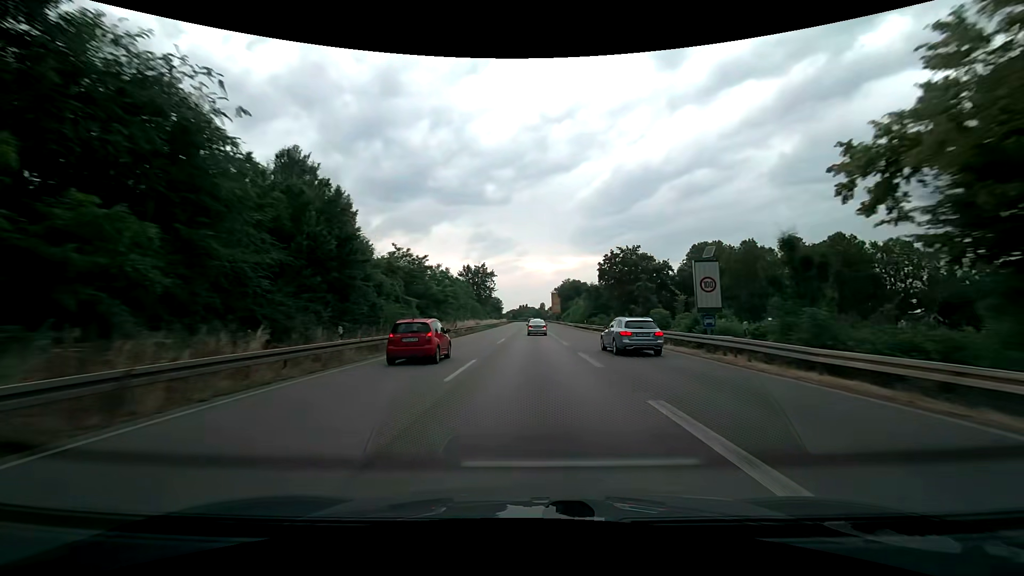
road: trunk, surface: asphalt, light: Day
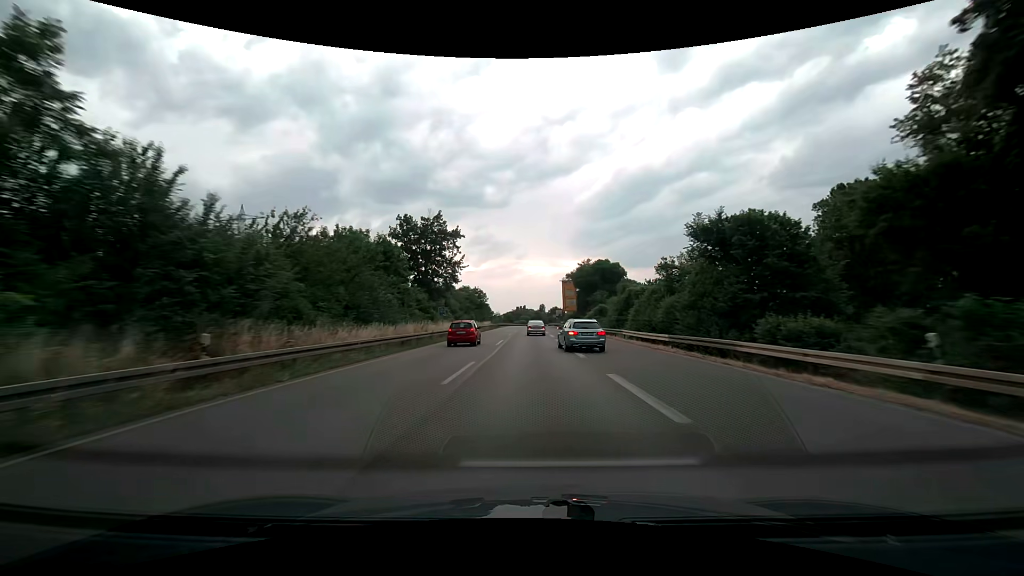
(+0.2, +55.6) m; 0°
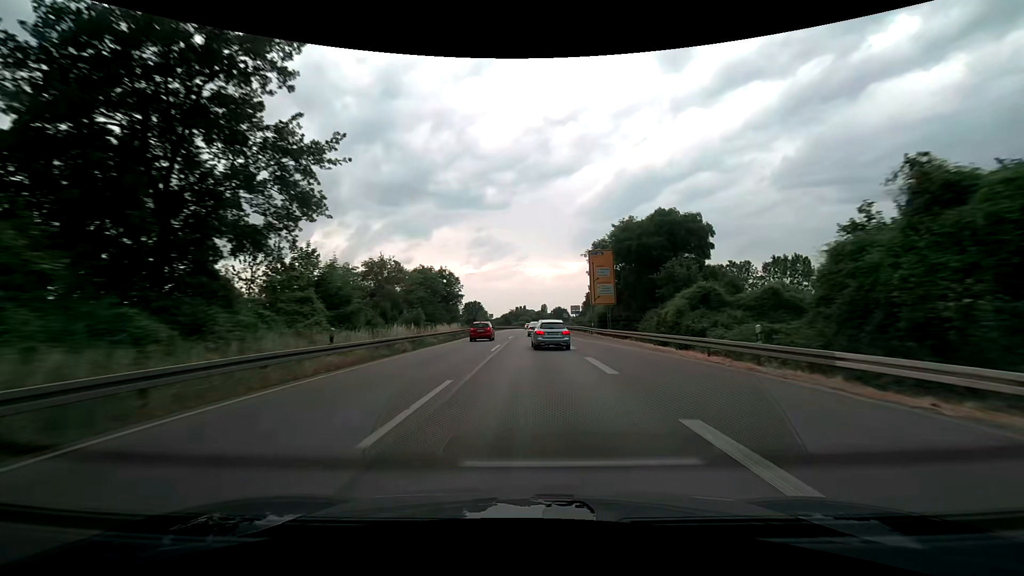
(0.0, +42.1) m; 0°
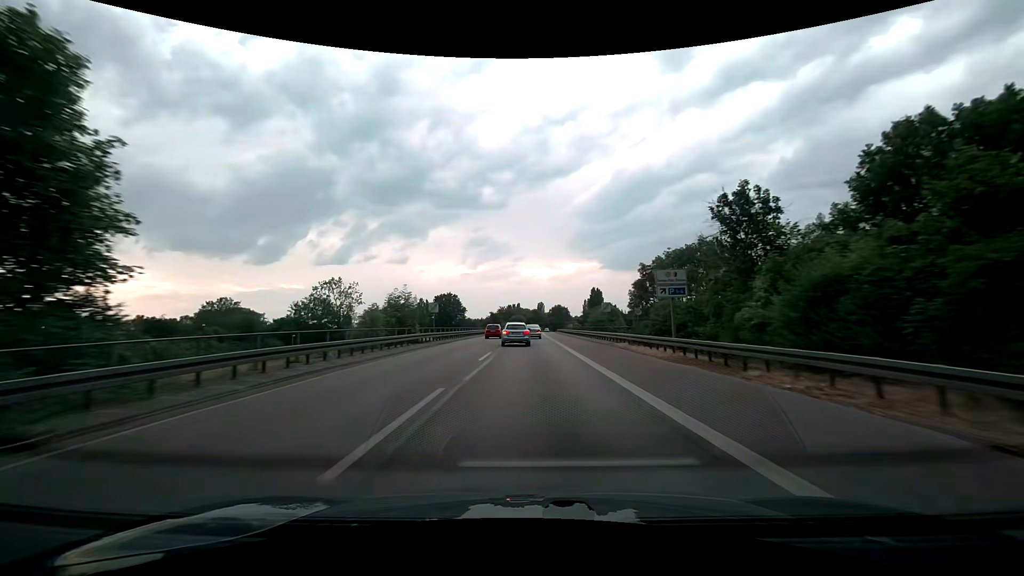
(+0.1, +56.3) m; 0°
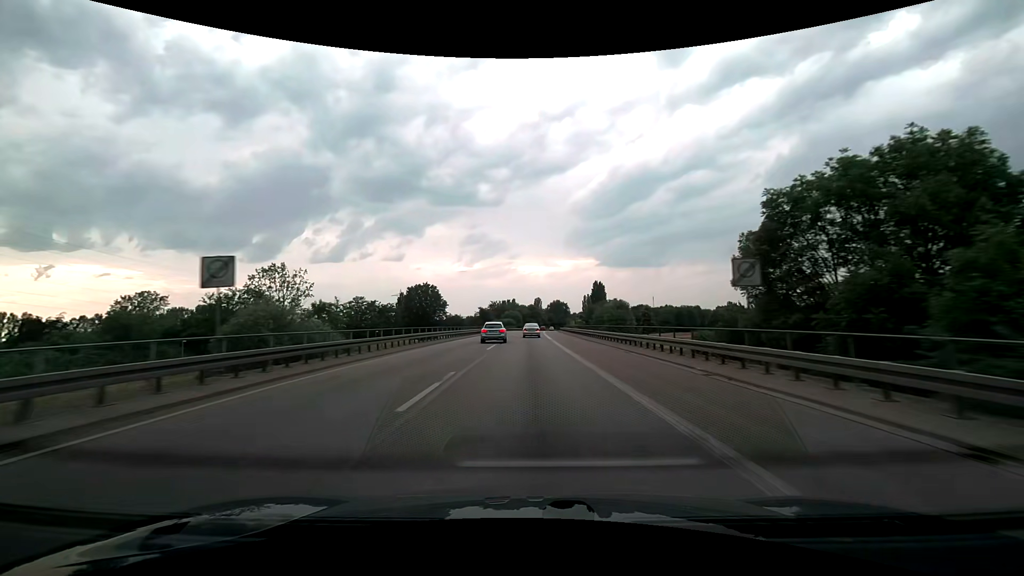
(+0.2, +29.0) m; 0°
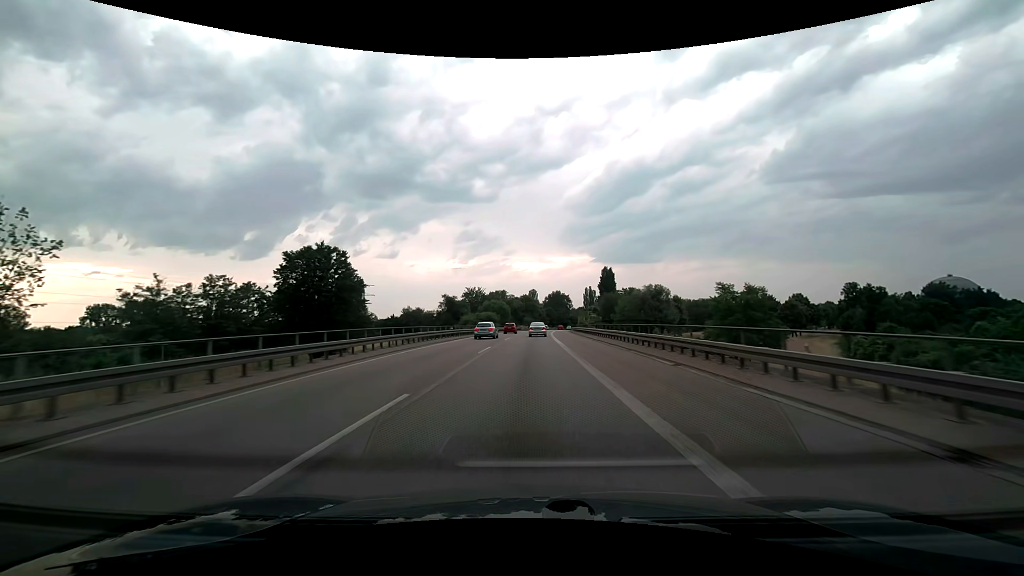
(+0.4, +58.0) m; +1°
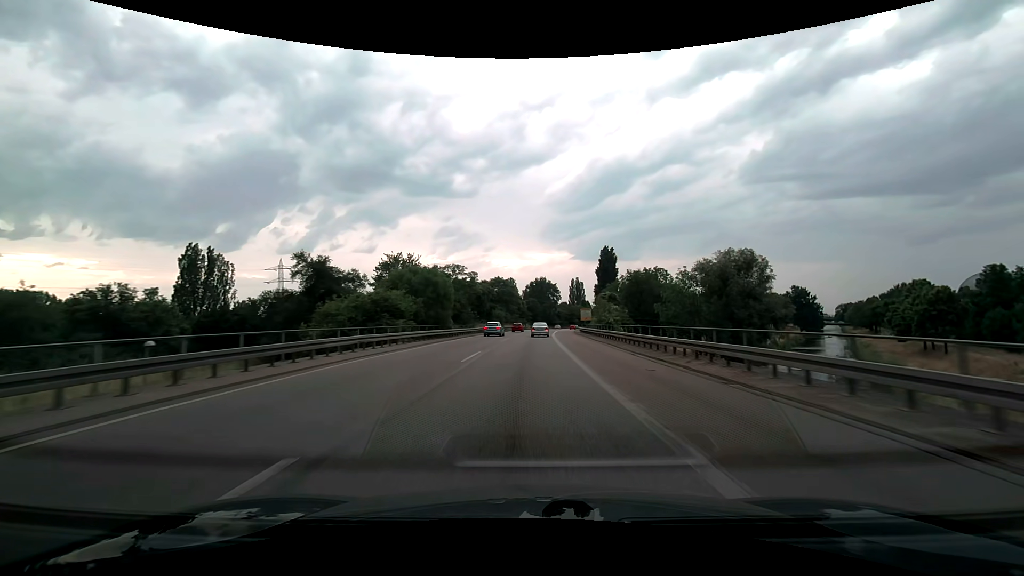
(+0.9, +58.4) m; +2°
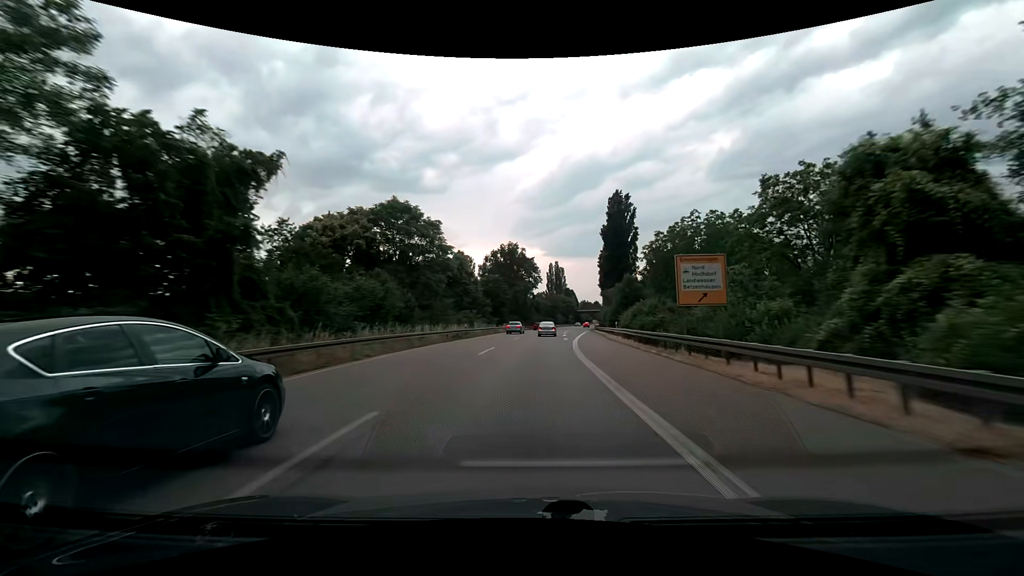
(+2.1, +73.6) m; +3°
(0, +10) (0, +20) (0, +30) (+1, +40) (+1, +50) (+2, +60) (+3, +70) (+4, +80) (+5, +90) (+6, +100) m
